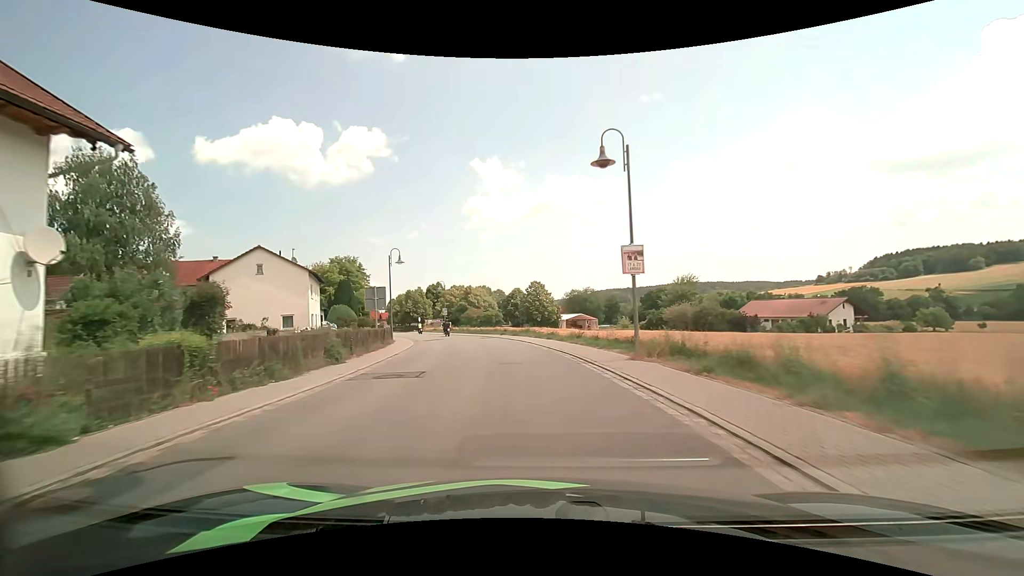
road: secondary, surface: asphalt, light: Day
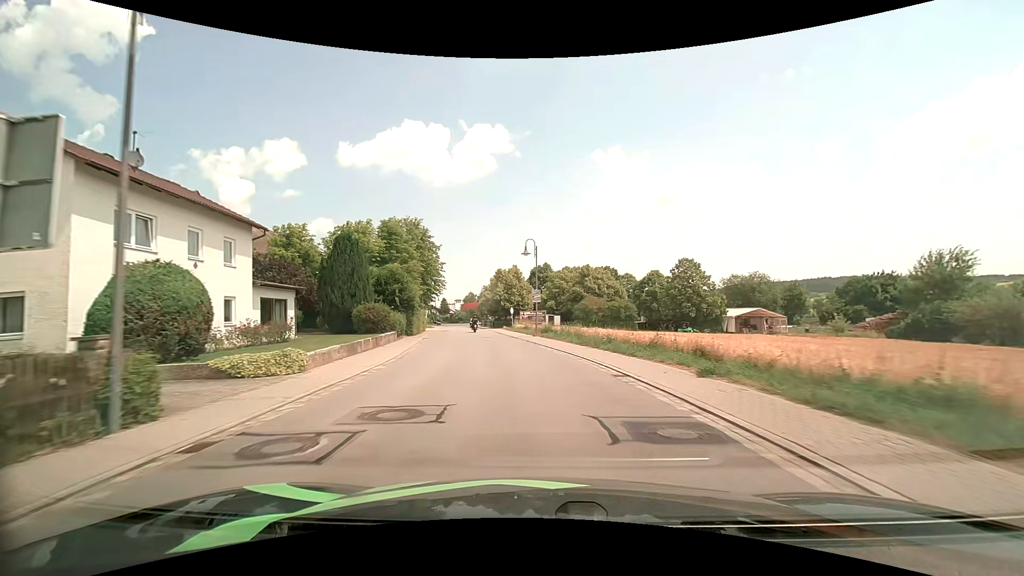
(-3.8, +32.3) m; -13°
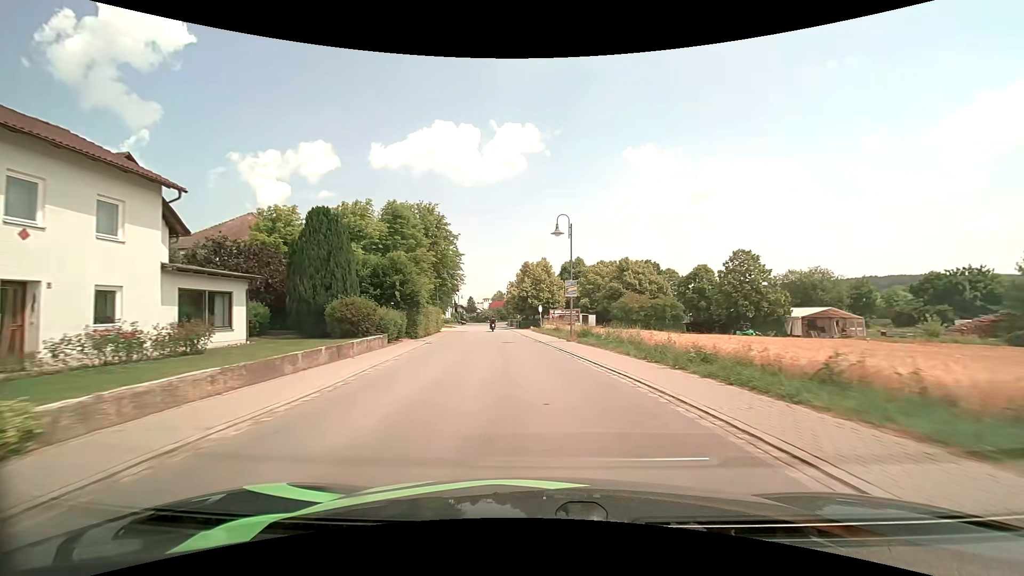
(-0.3, +8.4) m; -4°
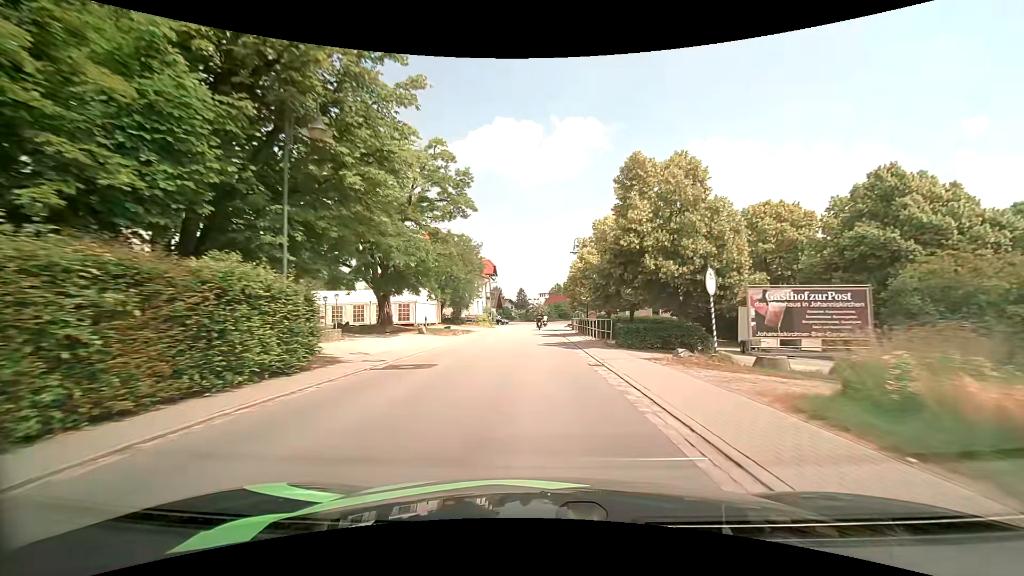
(-3.2, +41.0) m; -7°
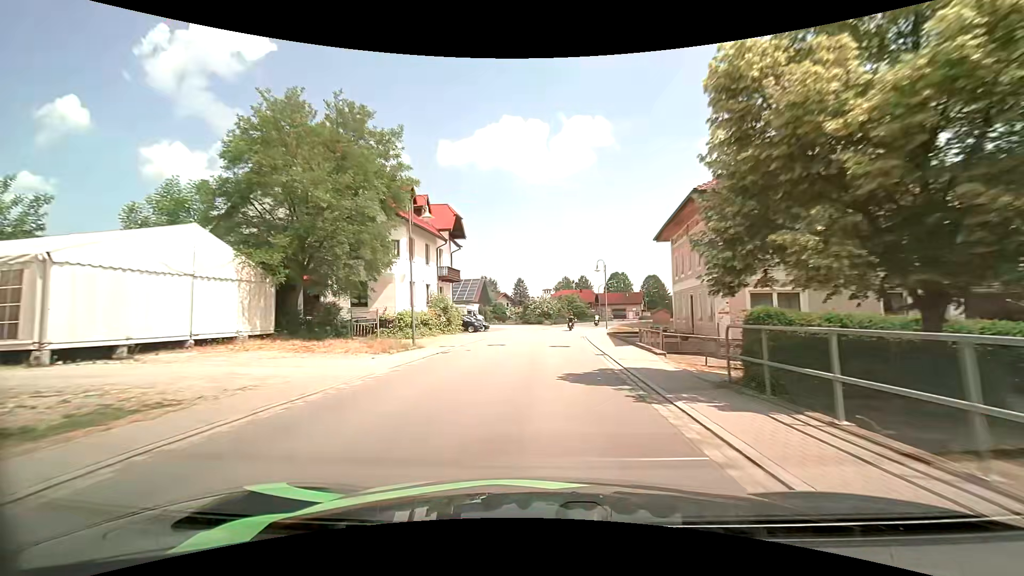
(-0.2, +40.6) m; -1°
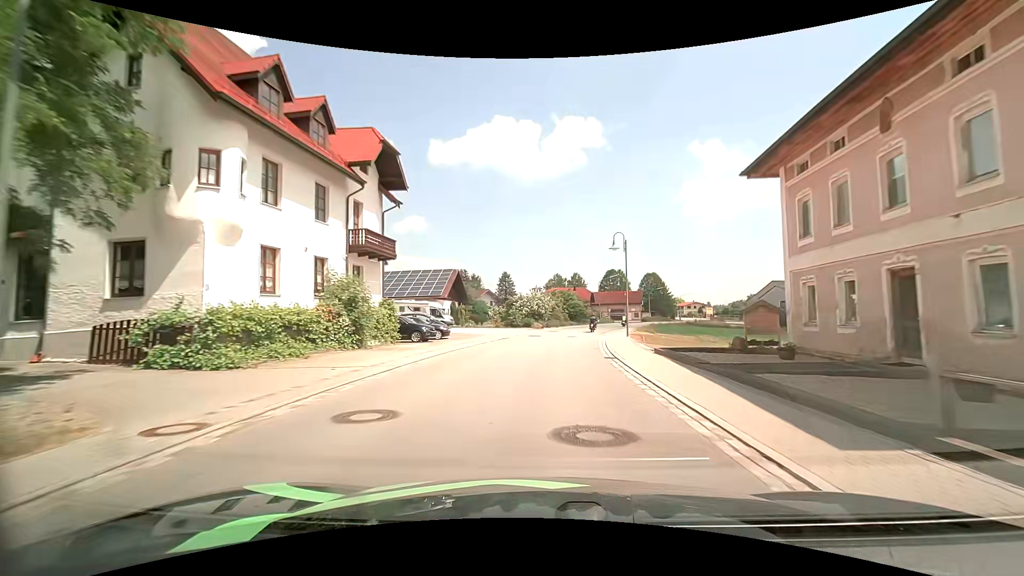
(+0.3, +17.1) m; +1°
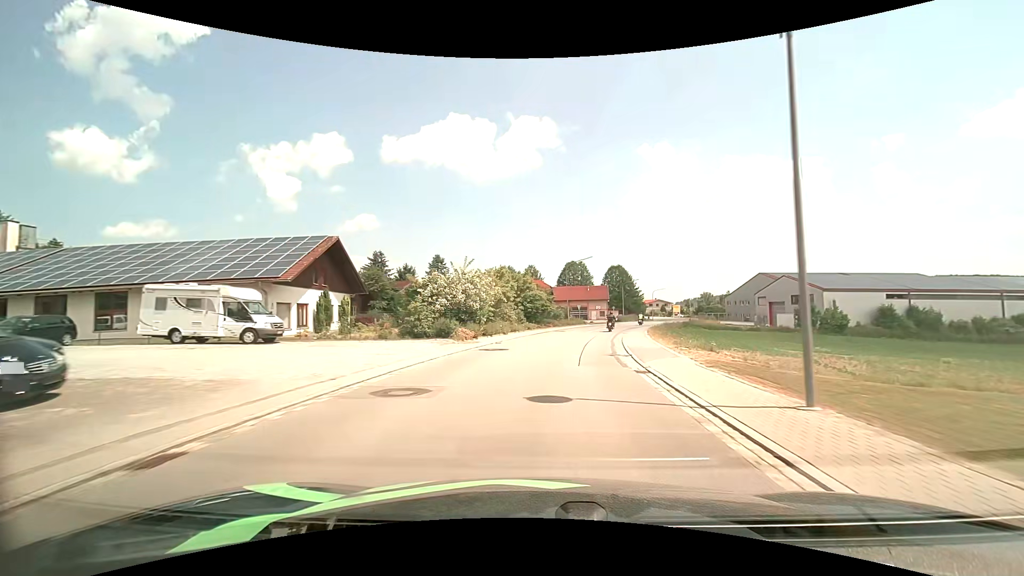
(+1.2, +26.4) m; +5°
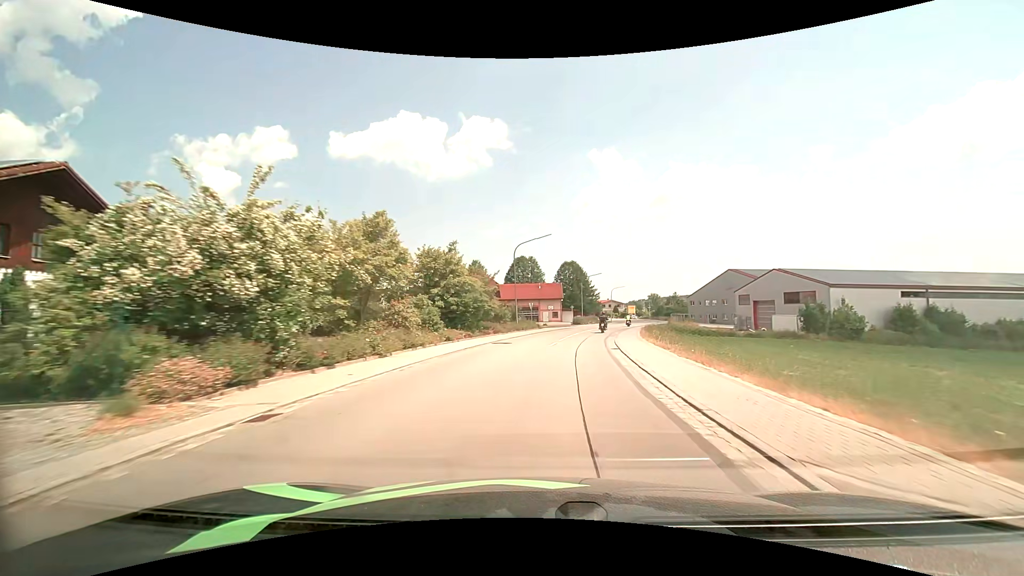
(+0.9, +17.7) m; +6°
